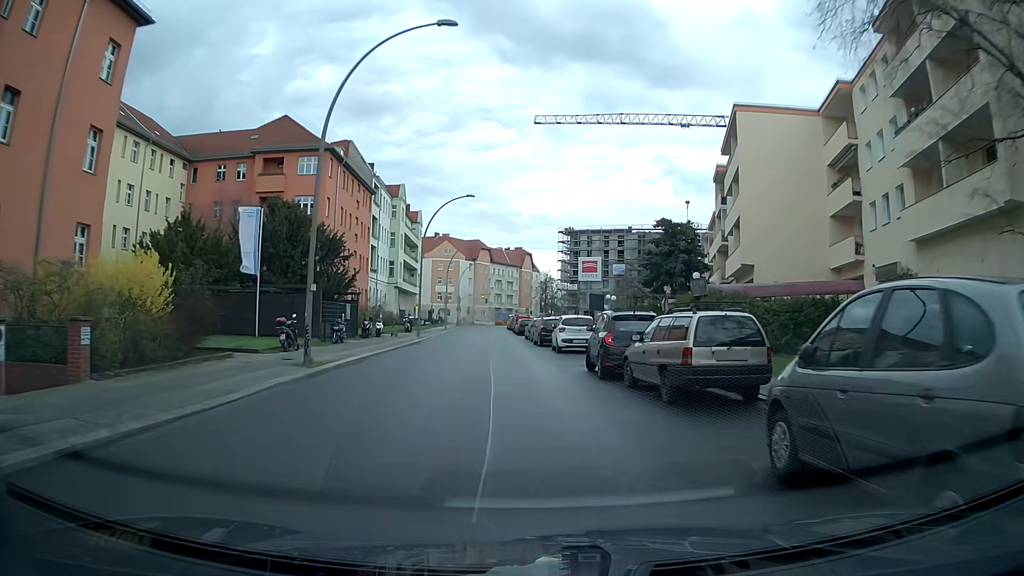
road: residential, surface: asphalt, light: Day
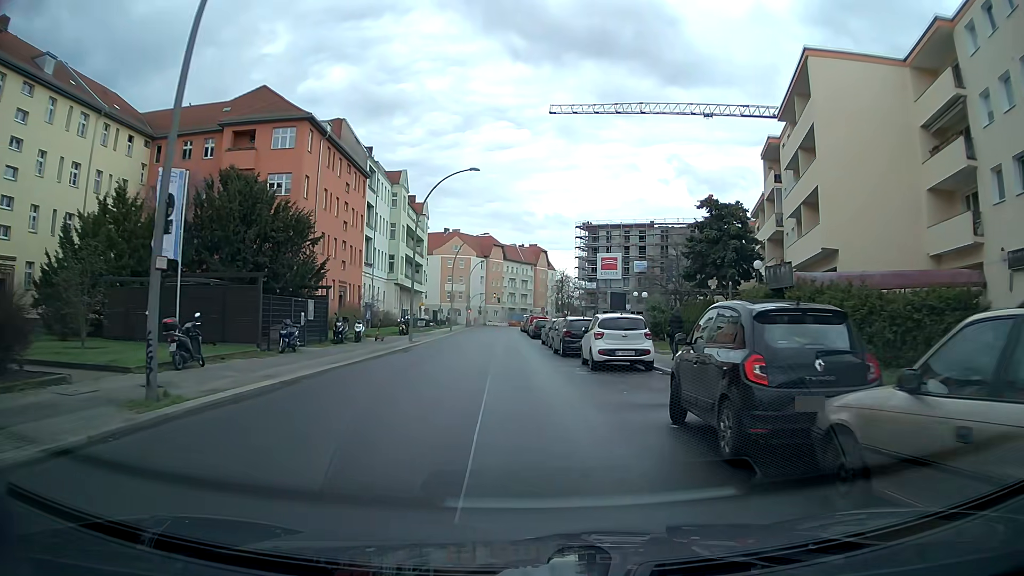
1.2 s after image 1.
(-0.2, +8.9) m; -1°
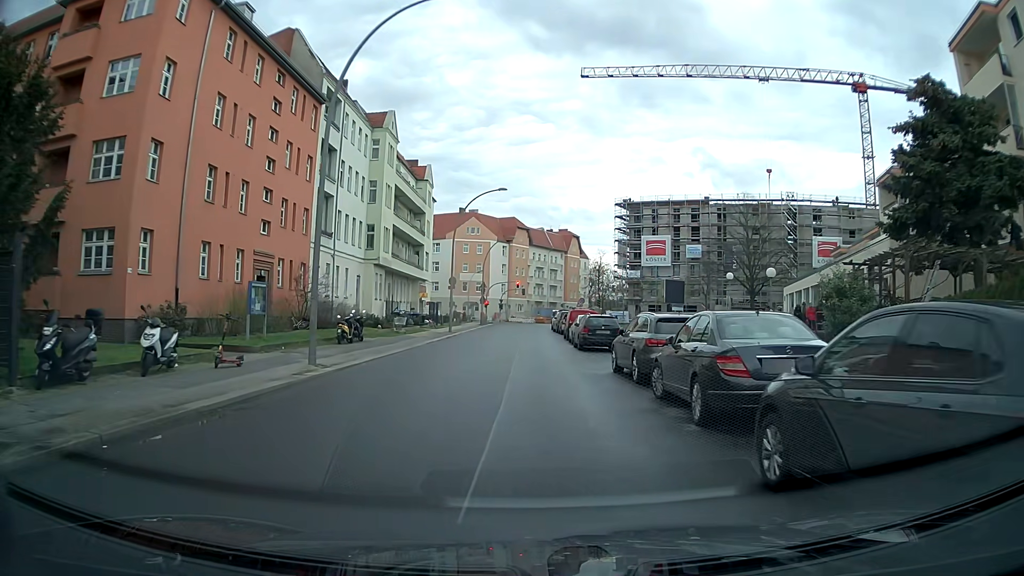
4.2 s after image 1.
(-1.0, +22.3) m; -3°
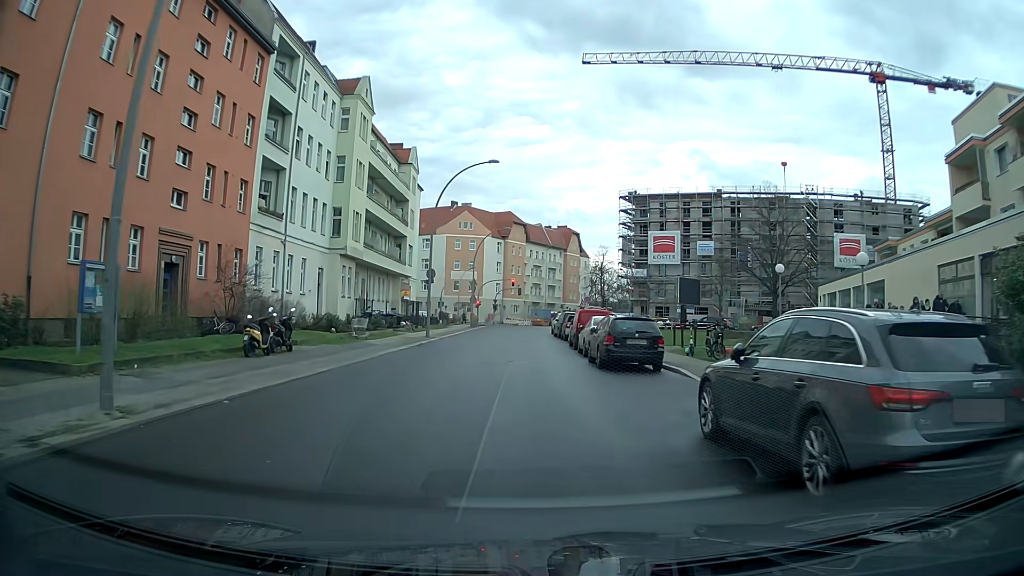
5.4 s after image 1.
(0.0, +9.0) m; 0°
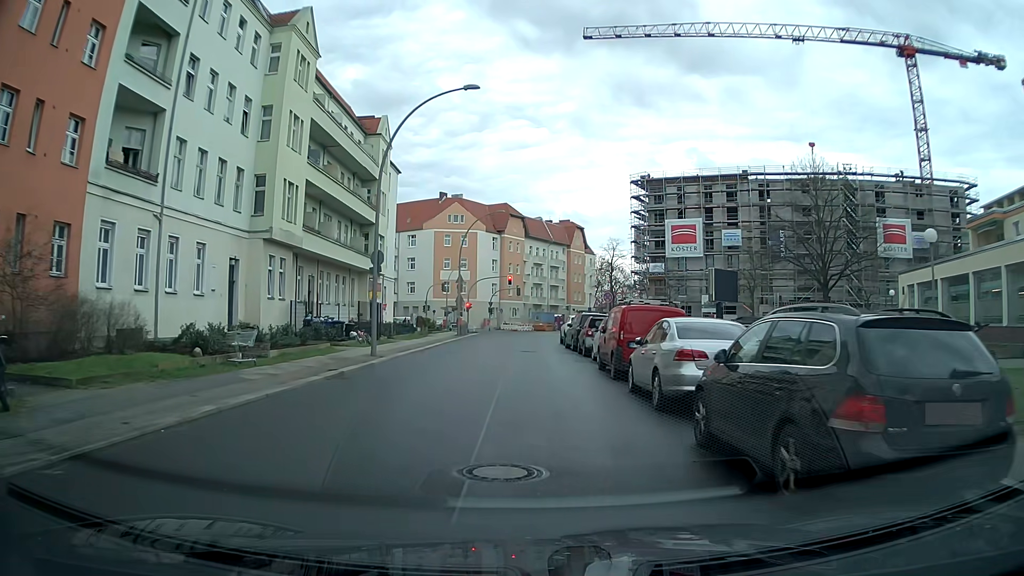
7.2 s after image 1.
(0.0, +13.5) m; 0°
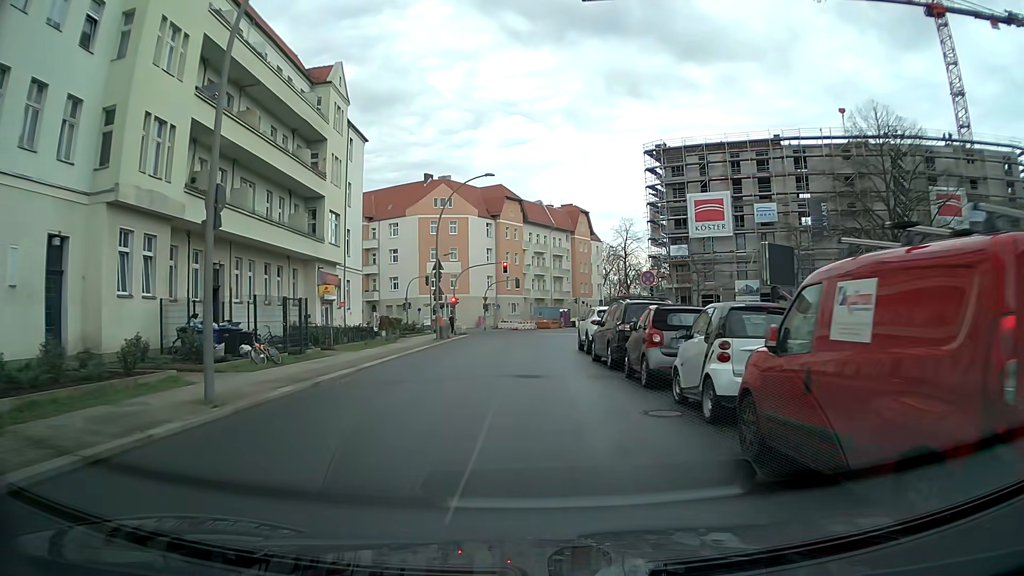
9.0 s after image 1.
(-0.1, +13.2) m; -1°
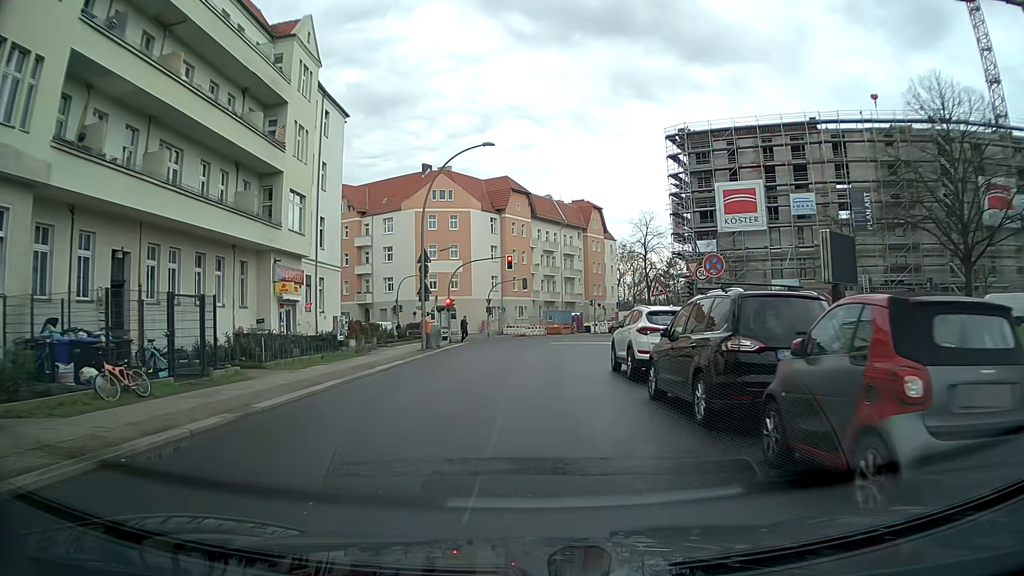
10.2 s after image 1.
(0.0, +8.5) m; -1°
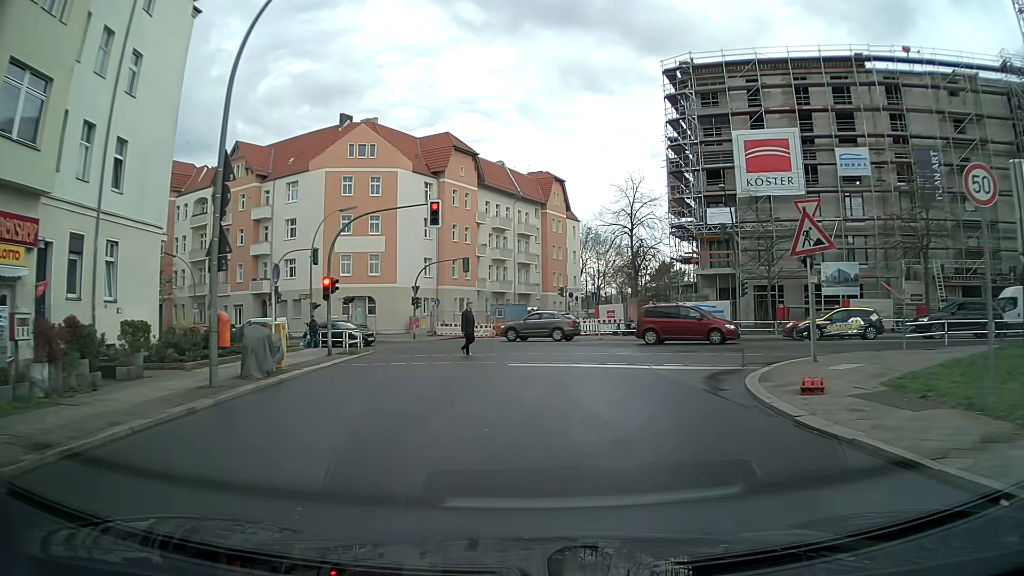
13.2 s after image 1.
(+0.4, +19.1) m; +5°
(+1, +10) (+4, +19) (+11, +25) (+21, +24) (+31, +20) (+40, +18) (+50, +15) (+60, +13) (+70, +12) (+80, +10) m
